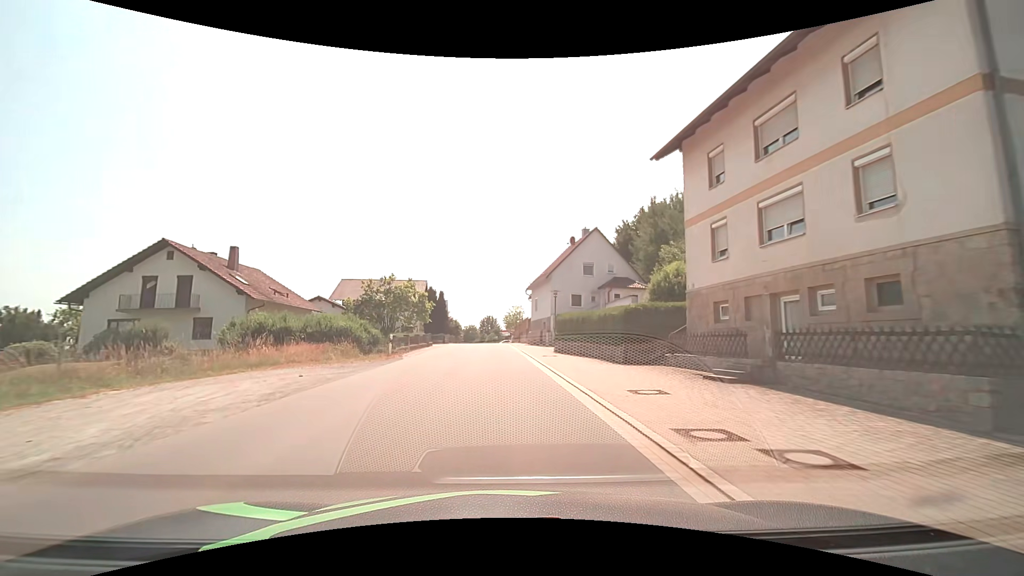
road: tertiary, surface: asphalt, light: Day
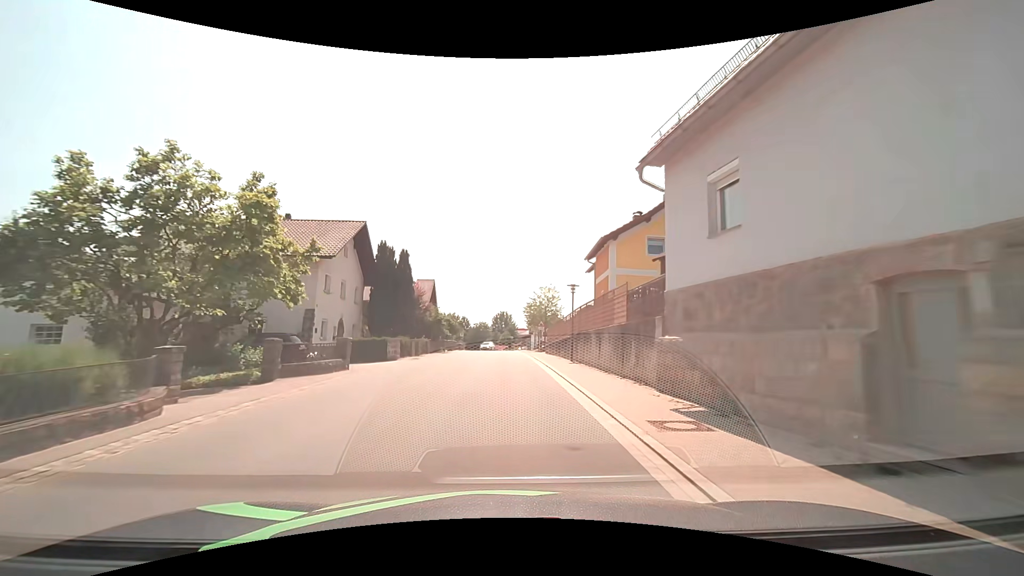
(-1.1, +38.2) m; -2°
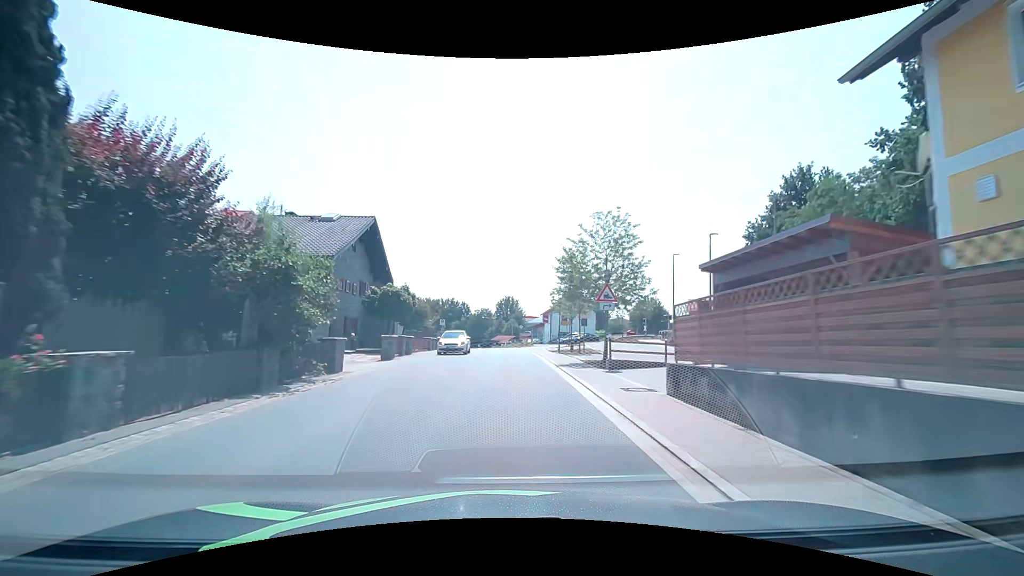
(-0.2, +30.8) m; -1°
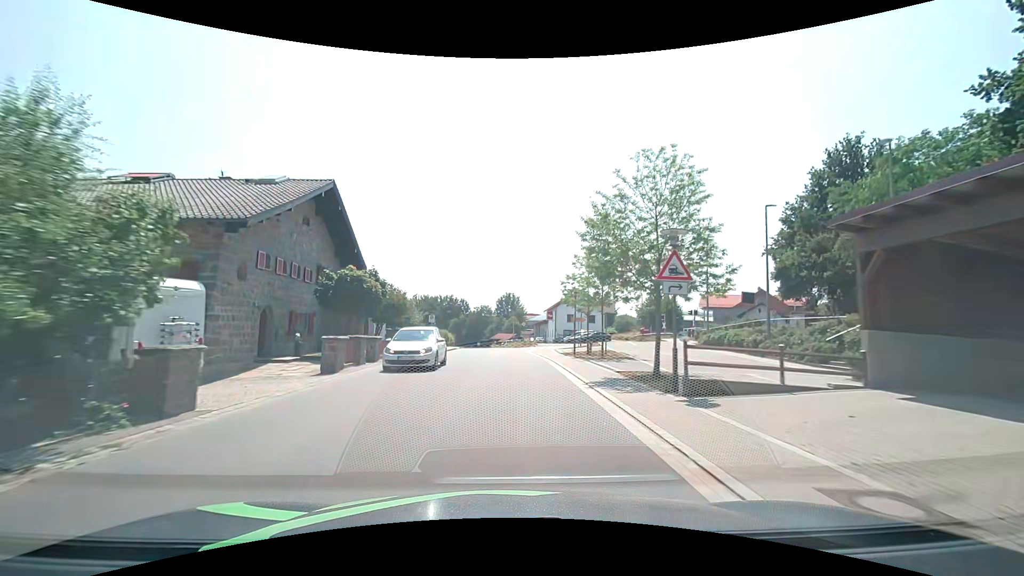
(0.0, +7.8) m; 0°
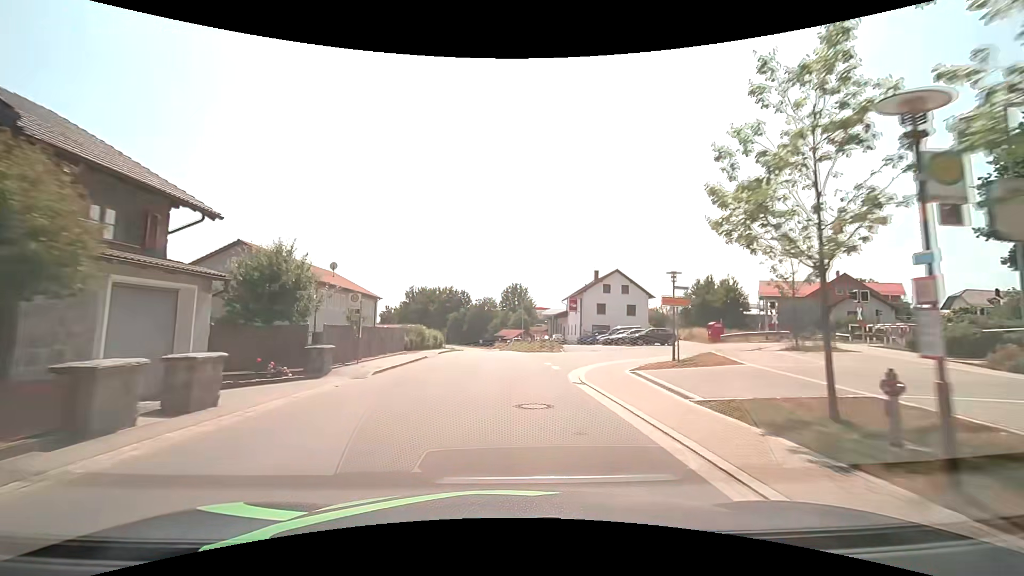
(0.0, +23.4) m; 0°
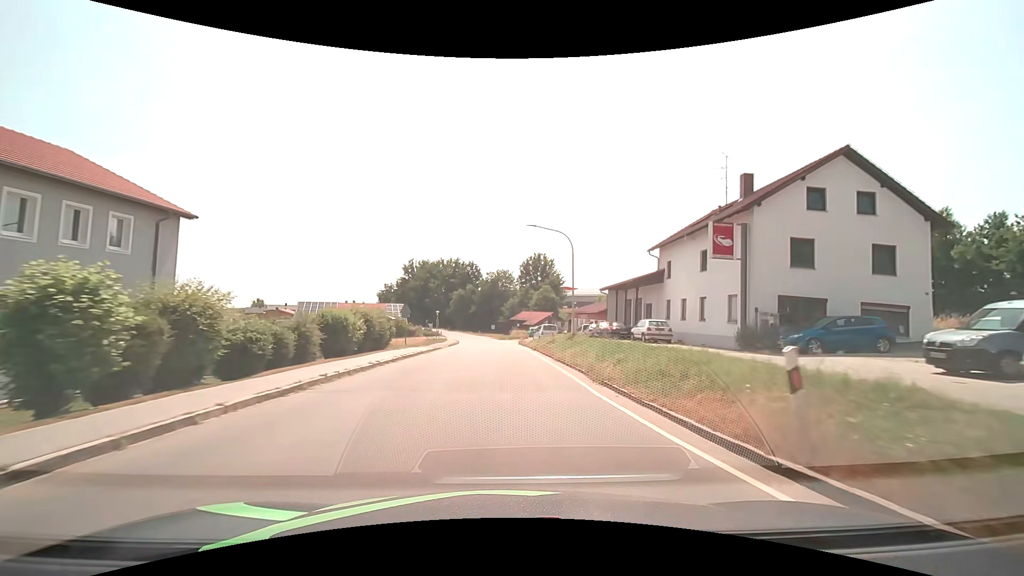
(-0.8, +39.1) m; -2°
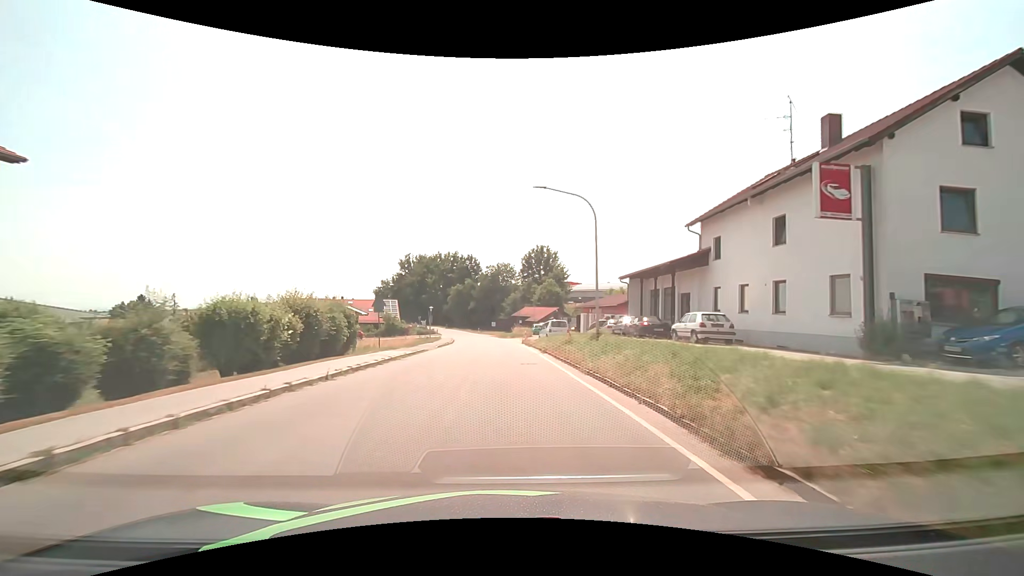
(0.0, +7.8) m; 0°
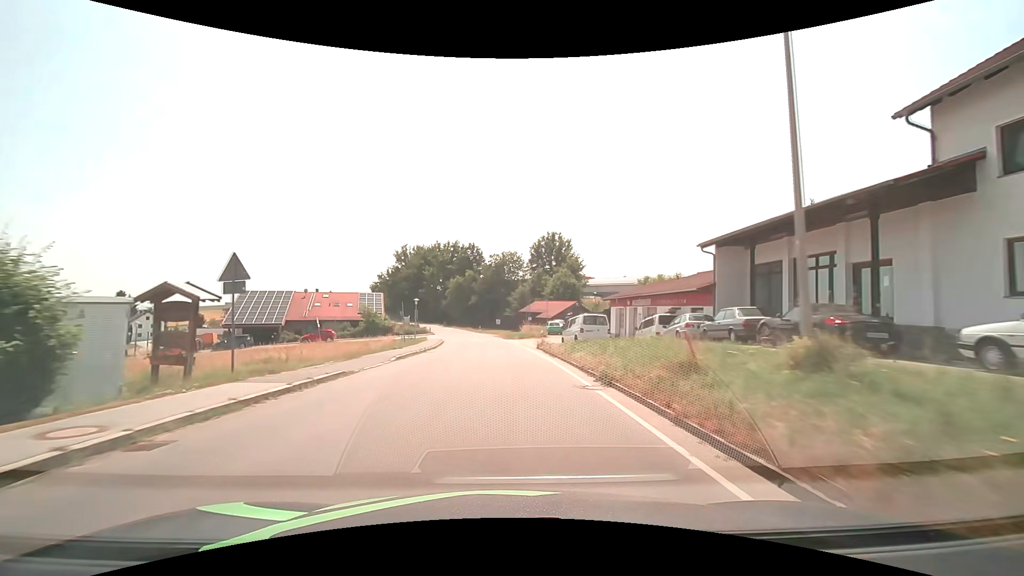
(-0.1, +15.7) m; -1°
(0, +10) (0, +20) (0, +30) (-1, +40) (-1, +50) (-3, +60) (-4, +70) (-6, +80) (-8, +89) (-11, +99) m
